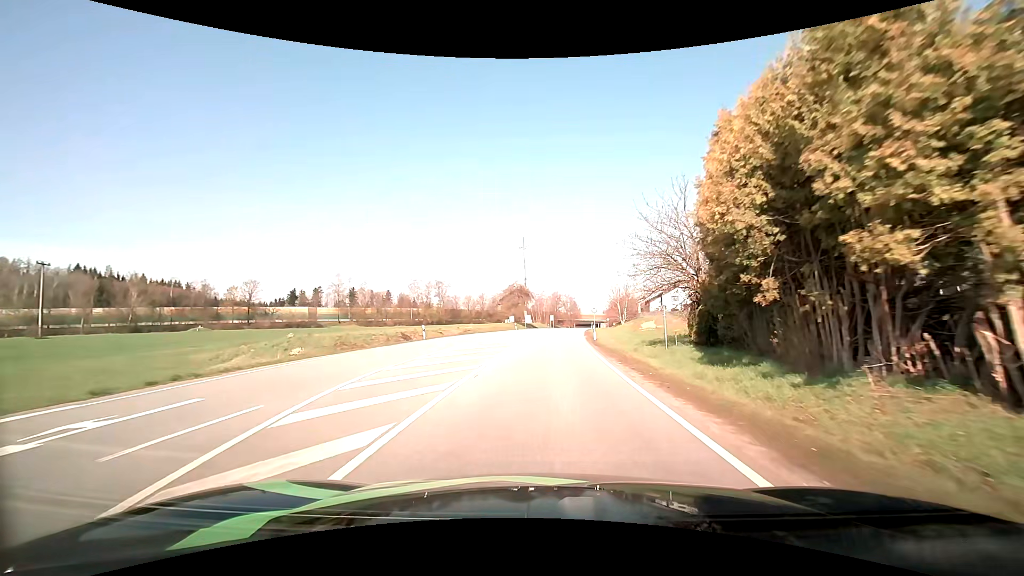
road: primary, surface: asphalt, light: Day
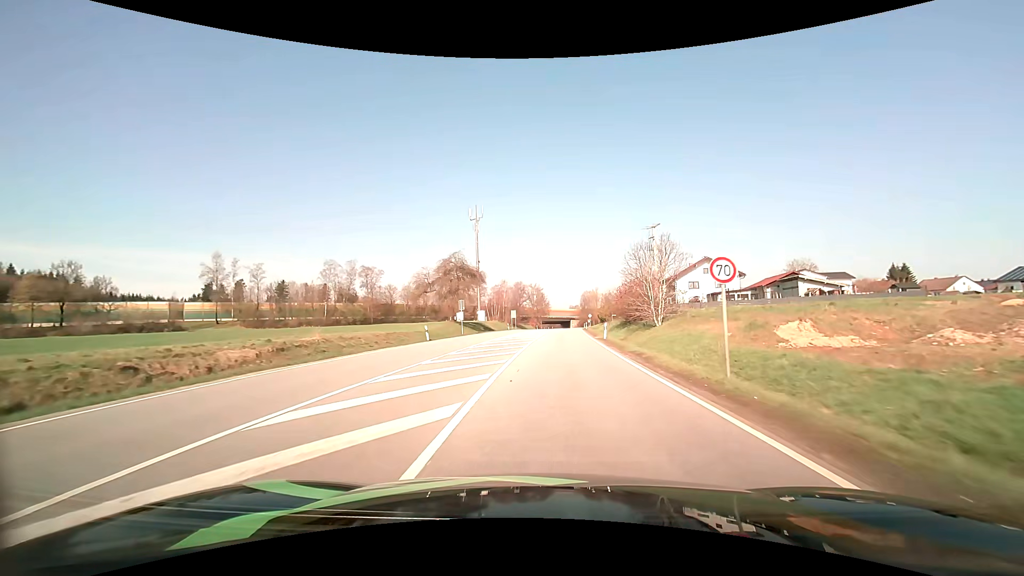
(+1.2, +45.1) m; +4°
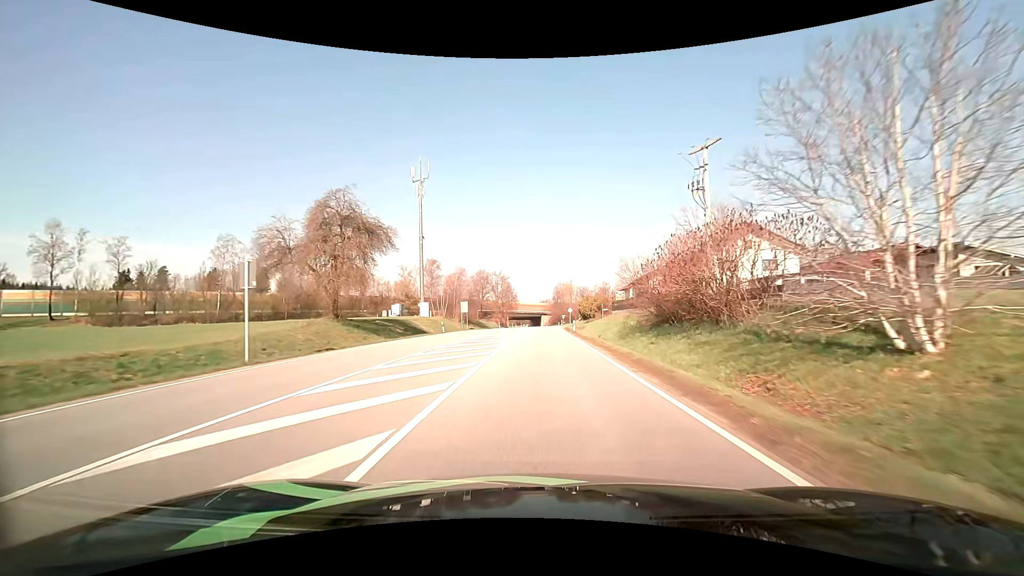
(+1.2, +31.4) m; +4°
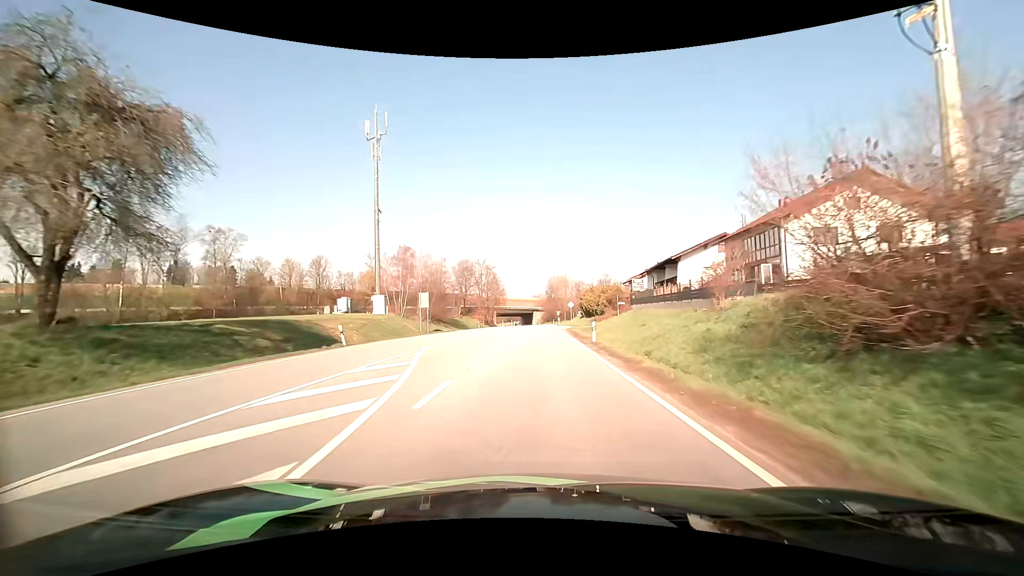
(+0.2, +21.5) m; +1°
(0, +10) (0, +20) (0, +30) (0, +40) (0, +50) (0, +60) (0, +70) (+1, +80) (+1, +90) (+1, +100) m
